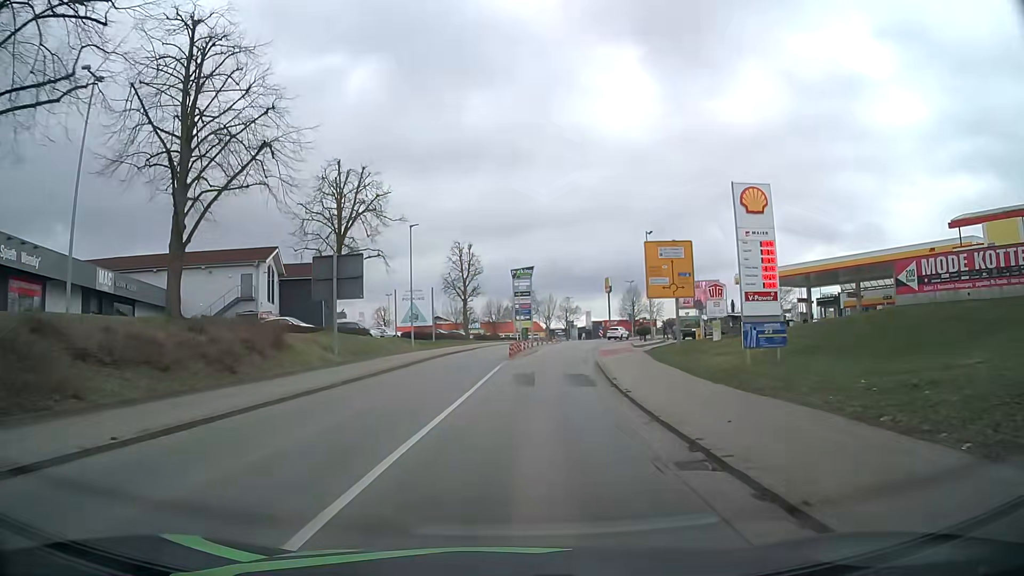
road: secondary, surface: asphalt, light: Day
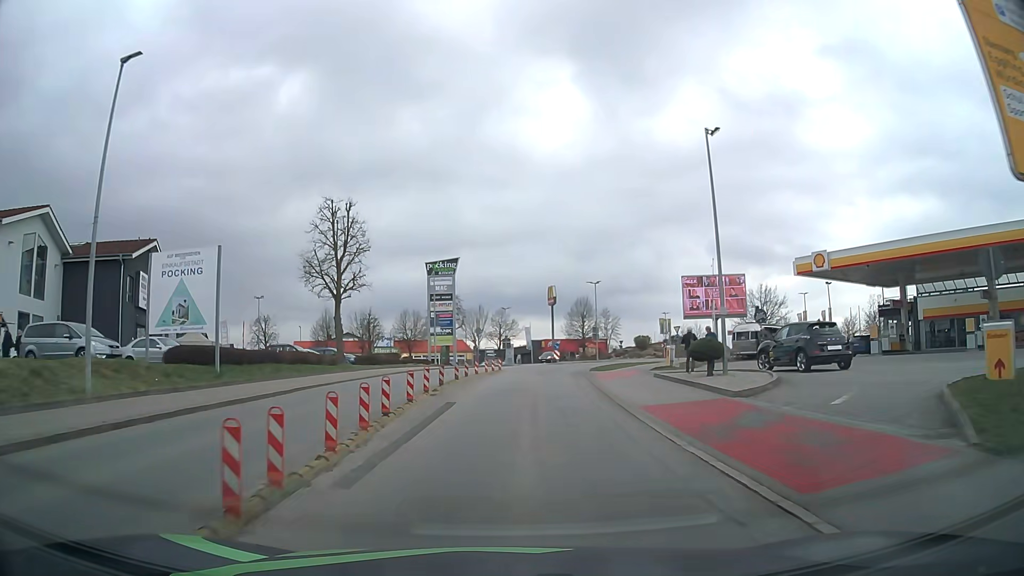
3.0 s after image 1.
(+1.1, +29.4) m; +5°
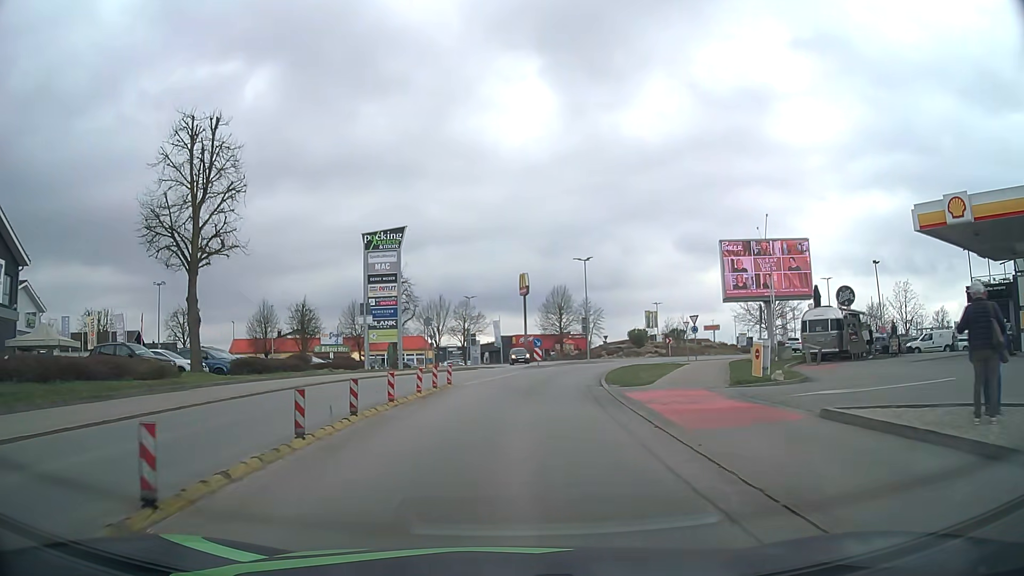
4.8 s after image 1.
(+0.6, +16.7) m; +3°
(0, +10) (+1, +20) (+2, +30) (+4, +40) (+8, +49) (+15, +56) (+24, +61) (+30, +68) (+32, +78) (+29, +88) m
